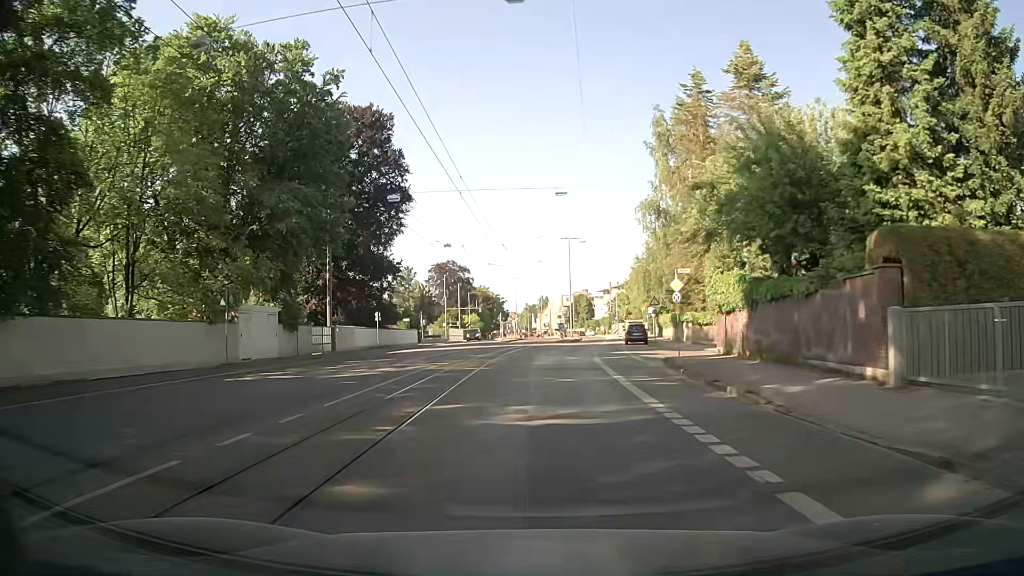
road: secondary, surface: asphalt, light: Day
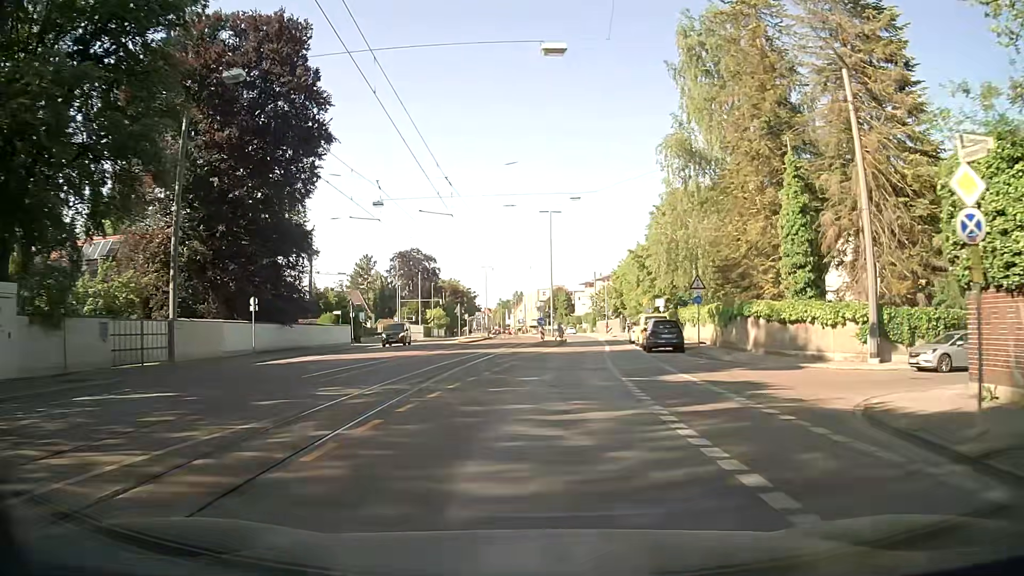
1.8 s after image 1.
(+0.4, +20.3) m; +2°
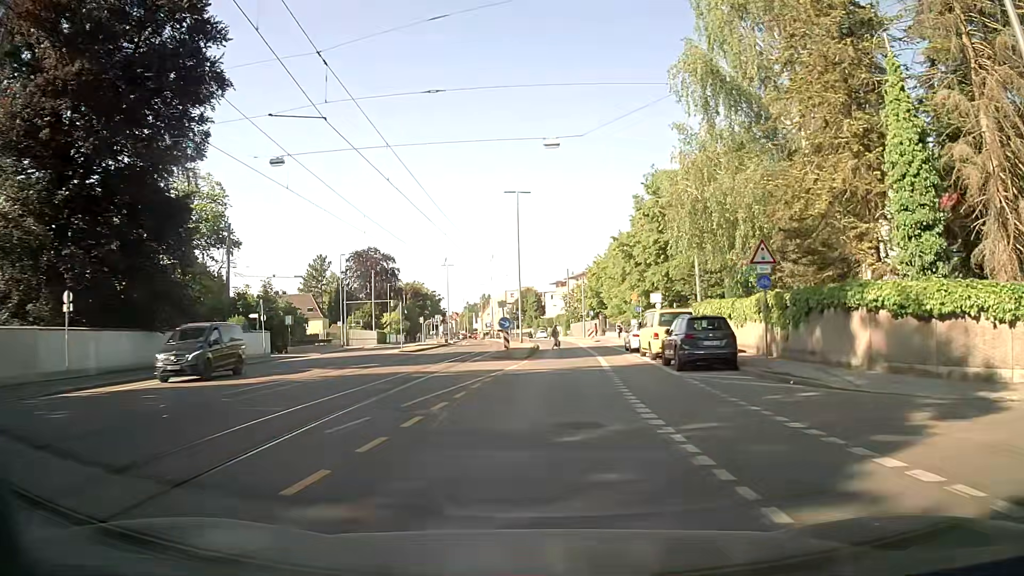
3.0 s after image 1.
(+0.3, +13.0) m; +3°
(0, +10) (+1, +20) (+1, +30) (+1, +40) (+2, +50) (+2, +60) (+2, +70) (+1, +80) (+1, +90) (0, +100) m
